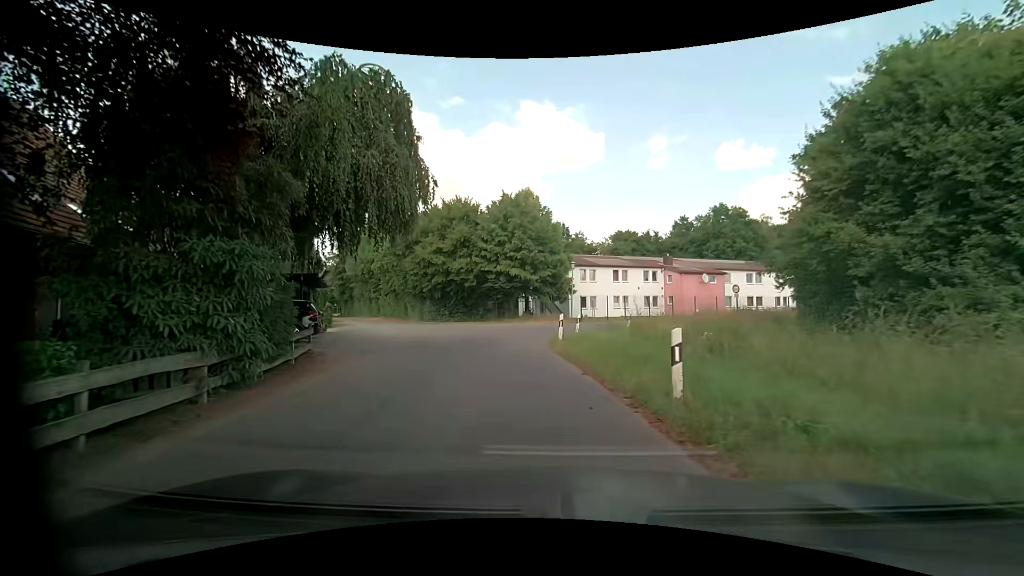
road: unclassified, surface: asphalt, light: Day
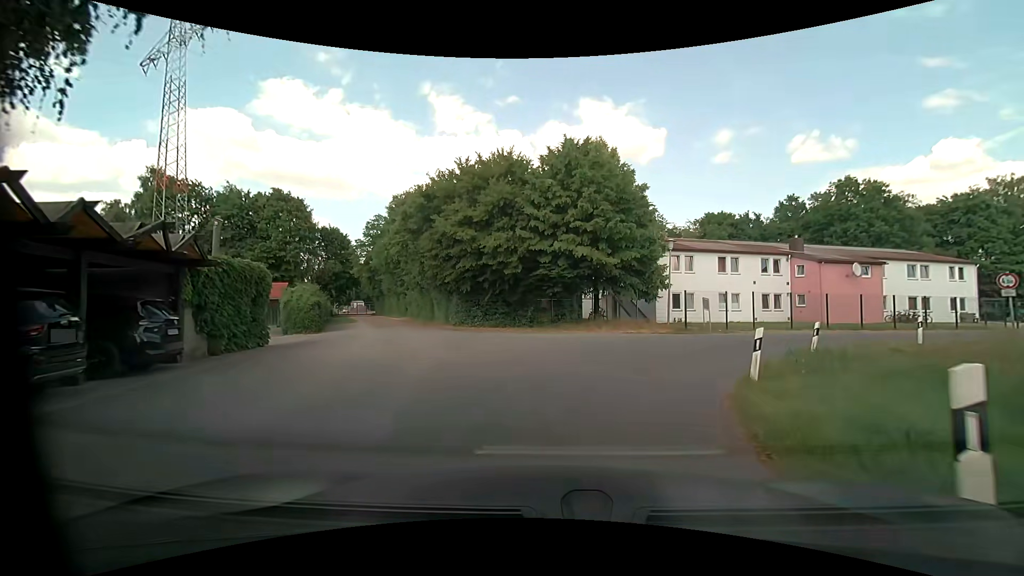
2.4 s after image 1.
(-1.4, +13.5) m; -8°
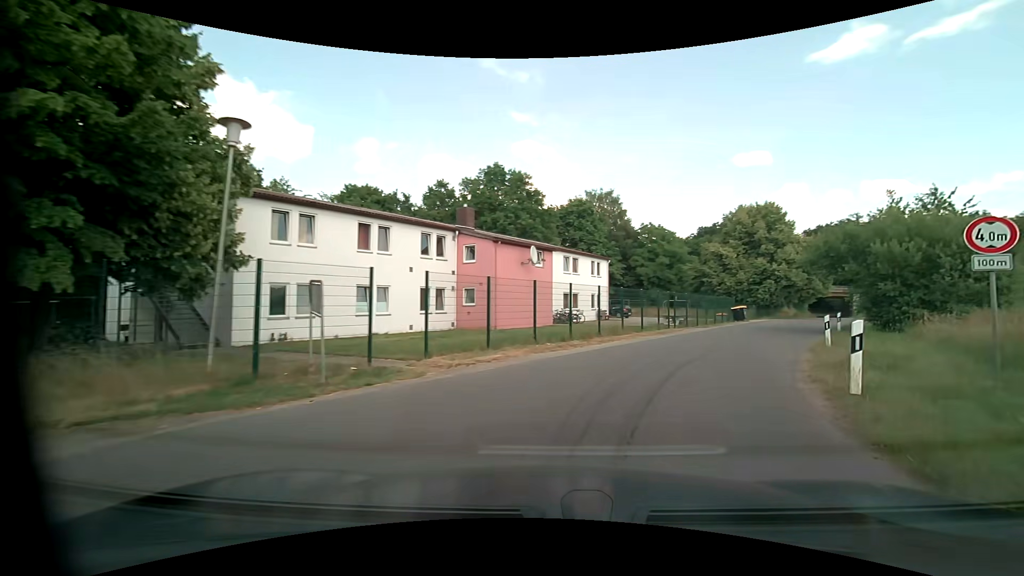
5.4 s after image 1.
(+4.9, +17.7) m; +39°
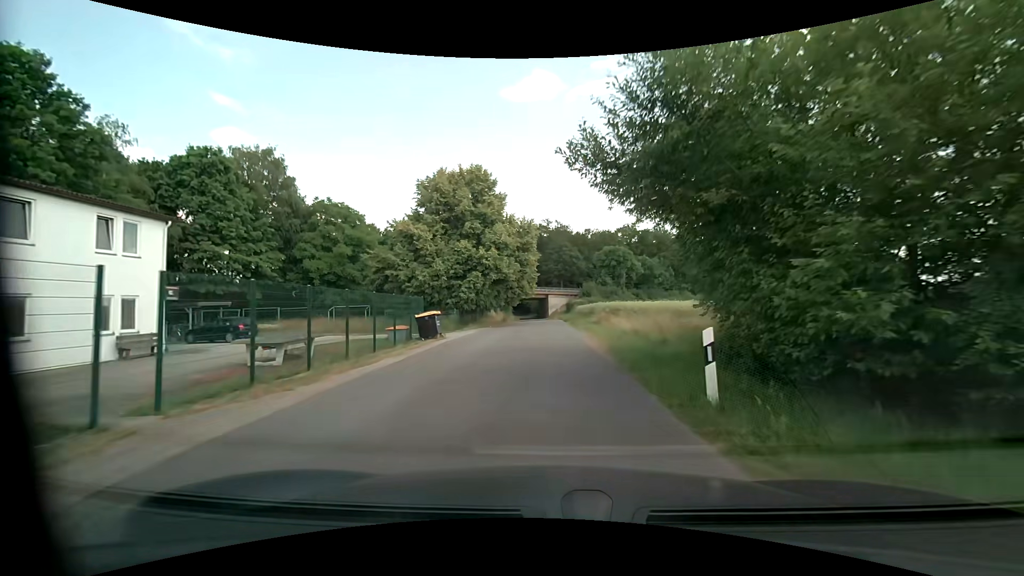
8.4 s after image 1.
(+8.1, +21.2) m; +32°
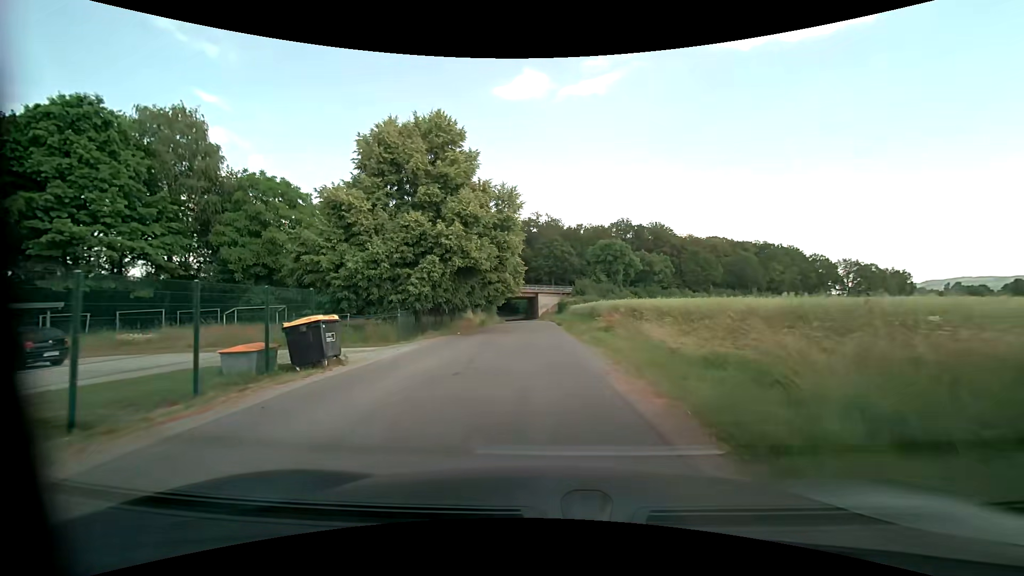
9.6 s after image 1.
(+0.1, +11.1) m; +1°
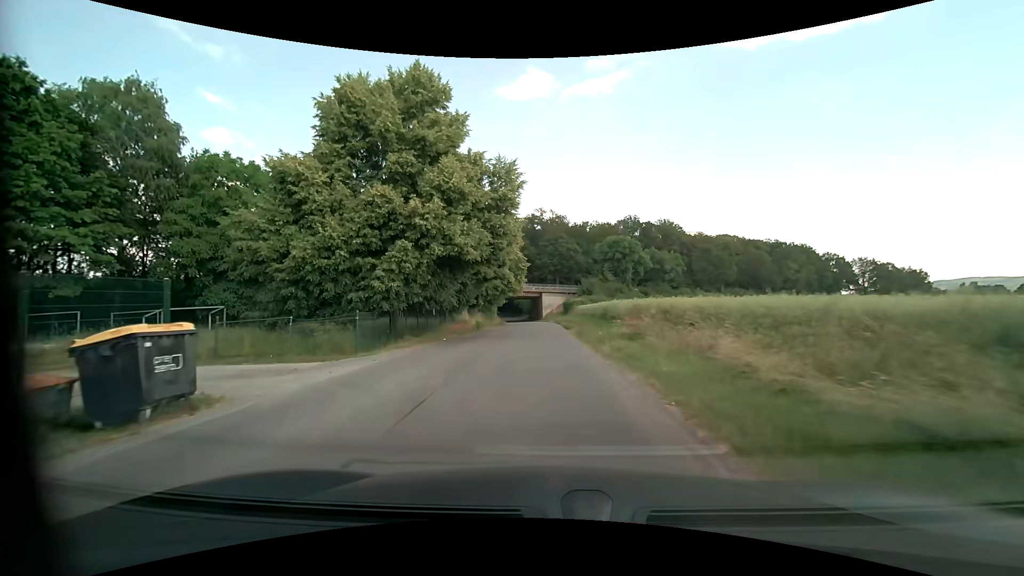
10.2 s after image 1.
(0.0, +5.8) m; -1°
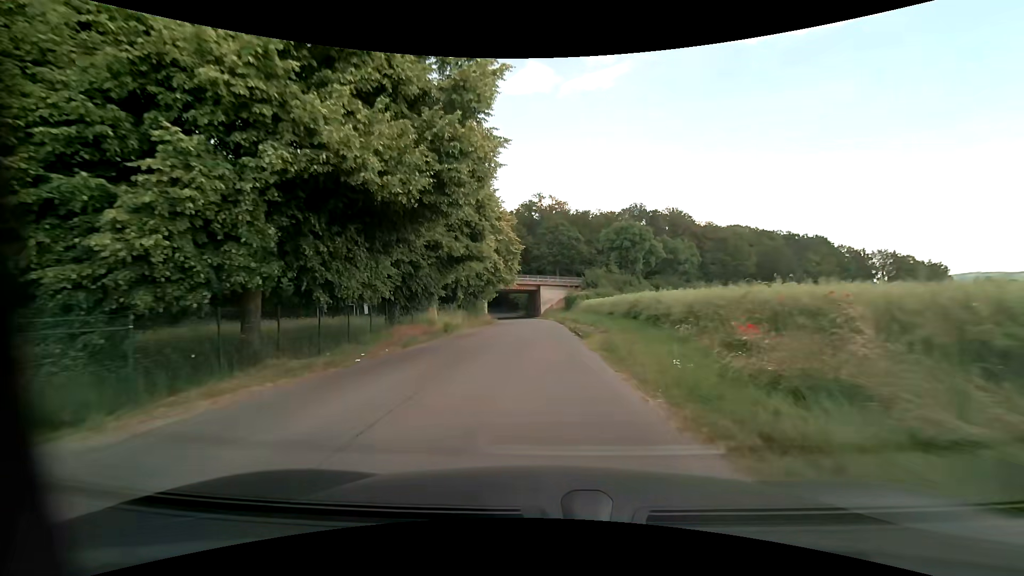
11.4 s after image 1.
(+0.1, +11.9) m; +1°
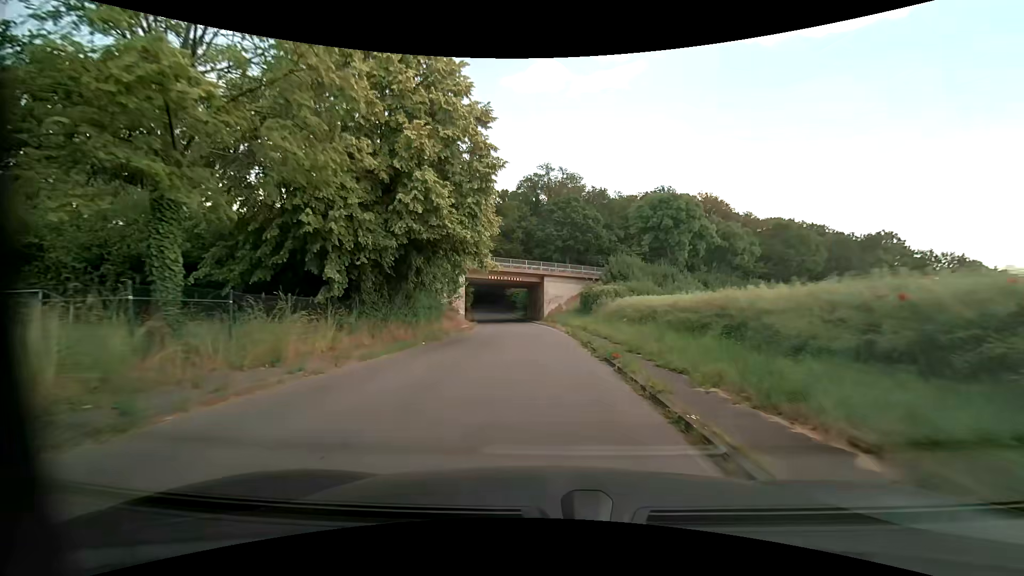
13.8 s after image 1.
(-0.2, +24.6) m; -1°
(0, +10) (0, +20) (-1, +30) (-1, +40) (-2, +50) (-3, +60) (-5, +70) (-7, +80) (-9, +89) (-11, +99) m
